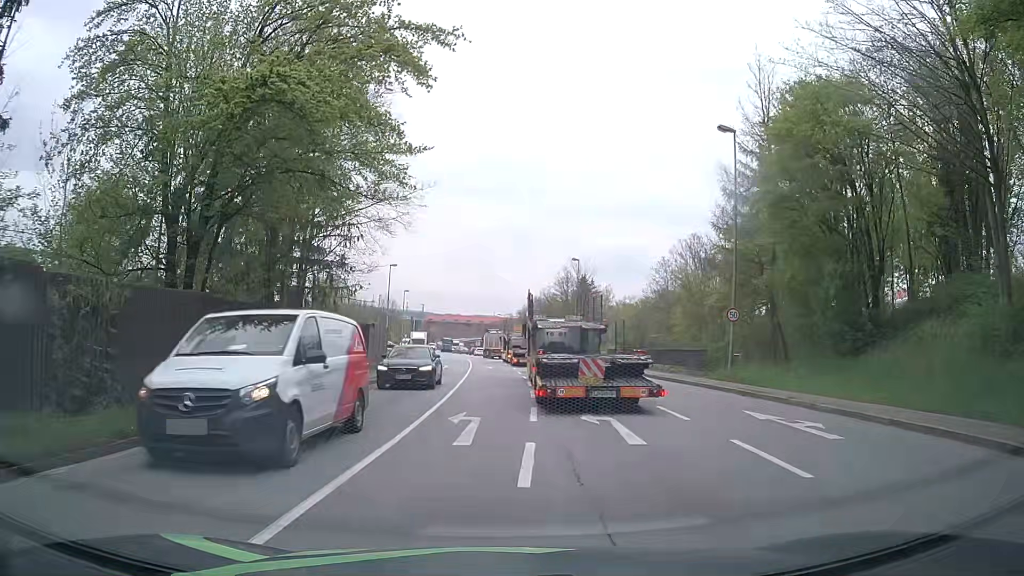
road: primary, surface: asphalt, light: Day
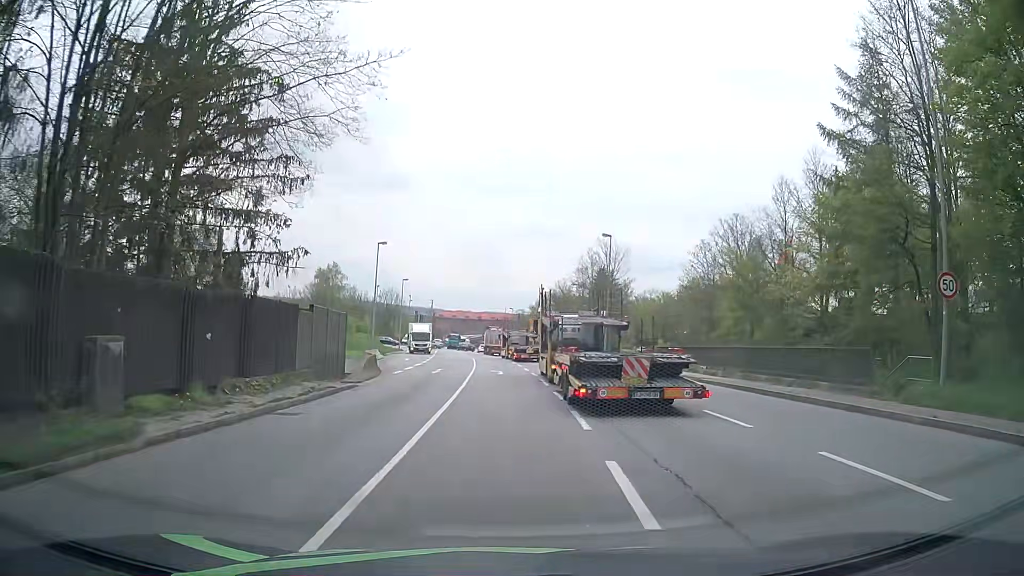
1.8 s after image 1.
(-0.4, +13.8) m; -1°
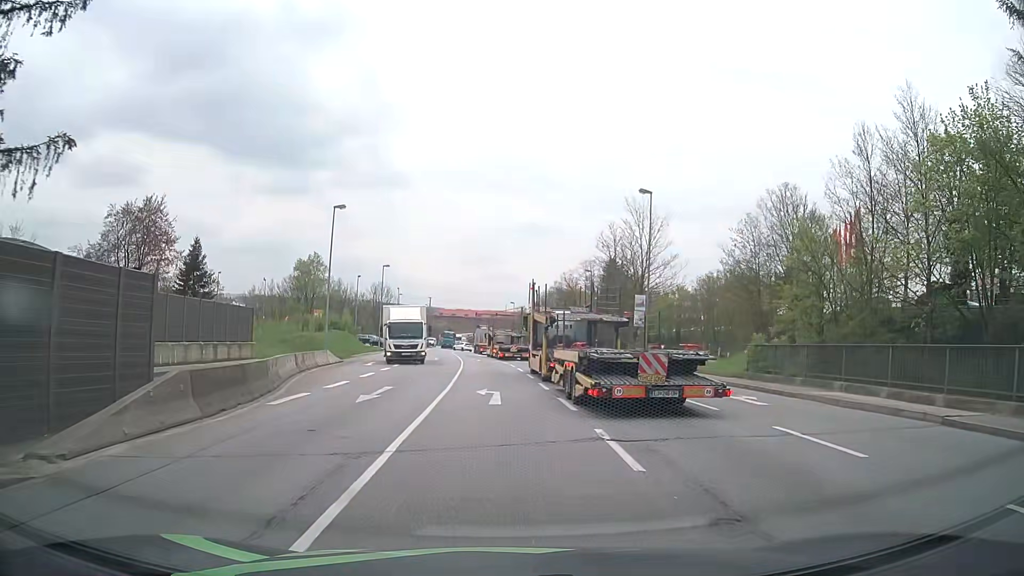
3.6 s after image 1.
(-0.2, +15.7) m; -1°
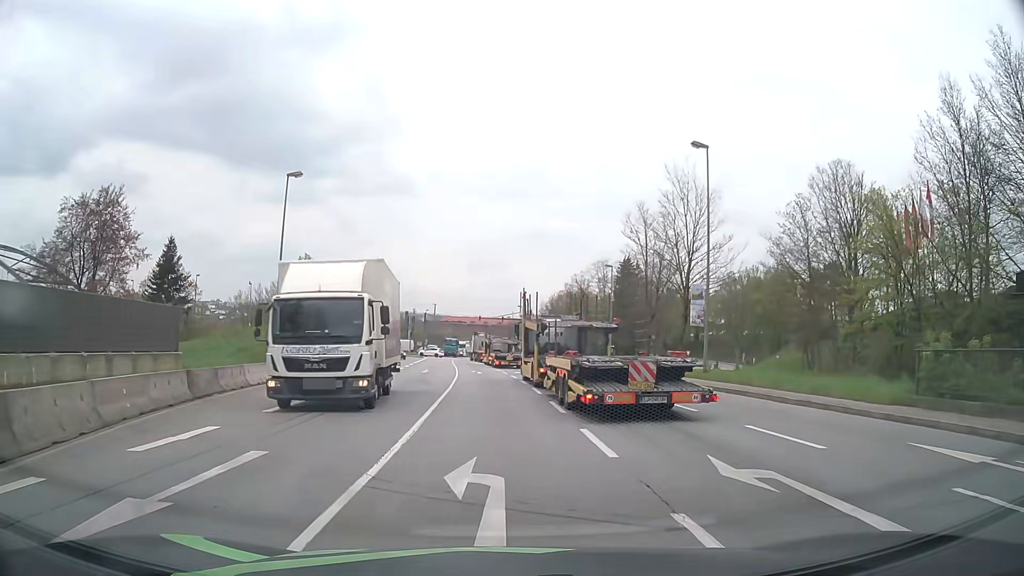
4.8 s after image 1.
(0.0, +10.9) m; 0°
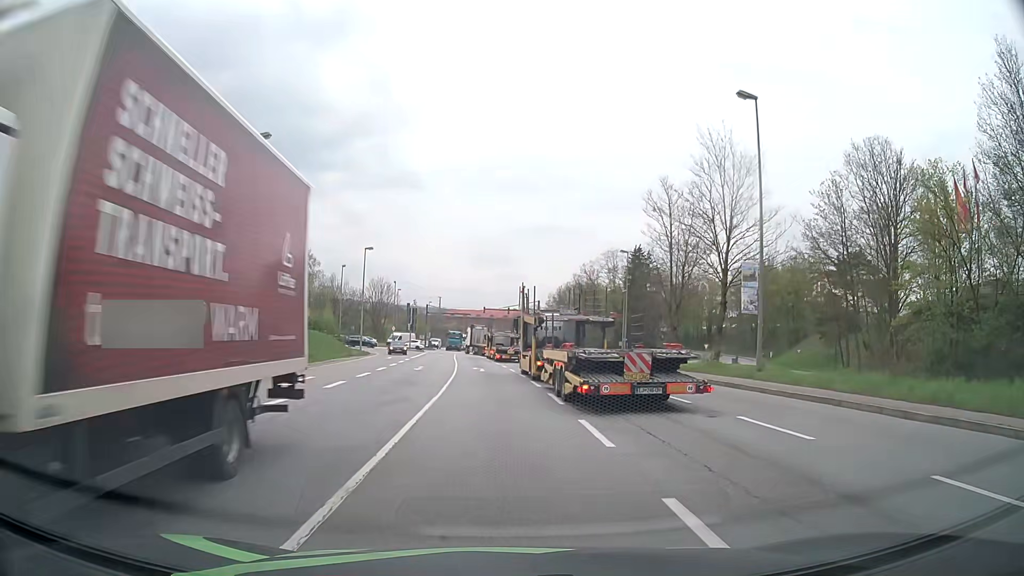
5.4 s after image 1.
(0.0, +5.7) m; 0°
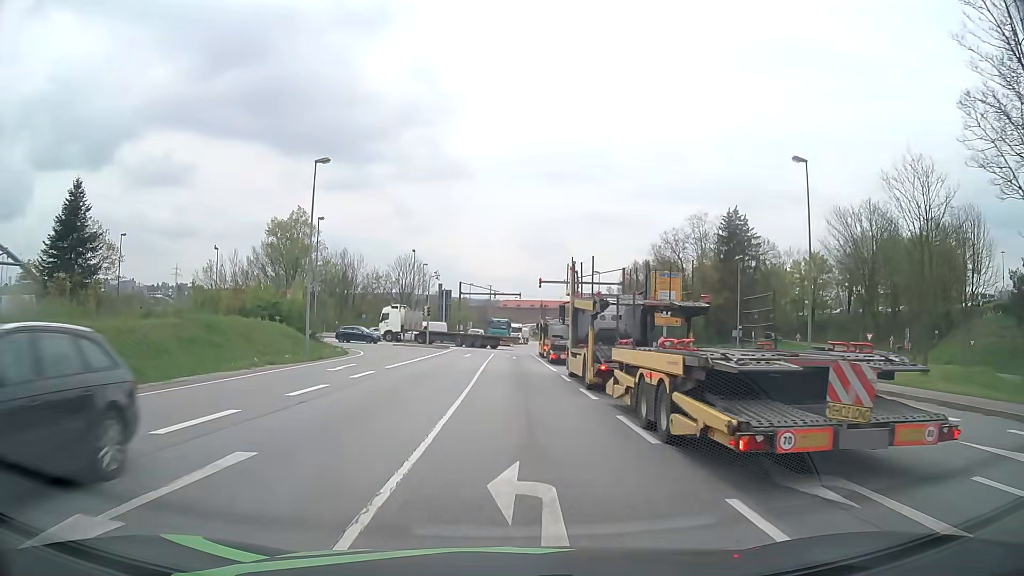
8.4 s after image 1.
(-1.2, +30.2) m; -5°
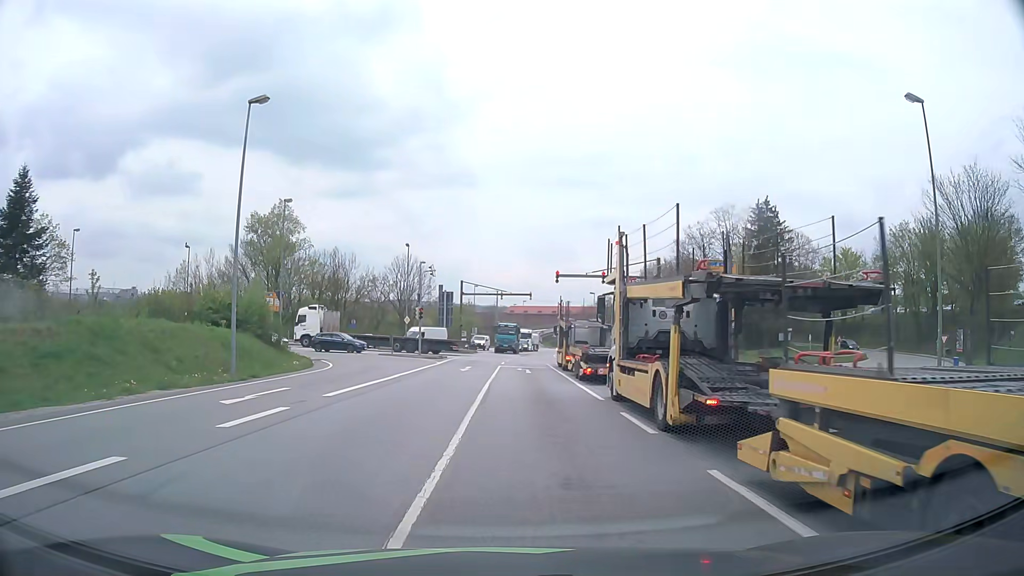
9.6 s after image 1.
(-0.1, +10.3) m; 0°
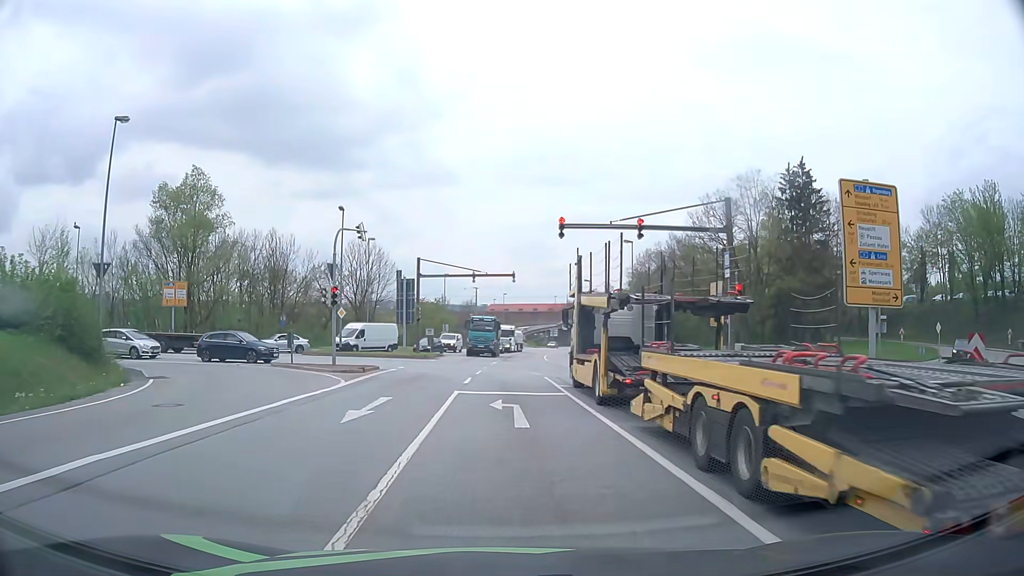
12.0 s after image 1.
(+0.4, +18.8) m; +1°
(0, +10) (0, +20) (-3, +30) (-10, +36) (-20, +38) (-30, +40) (-39, +42) (-49, +43) (-59, +45) (-69, +47) m
